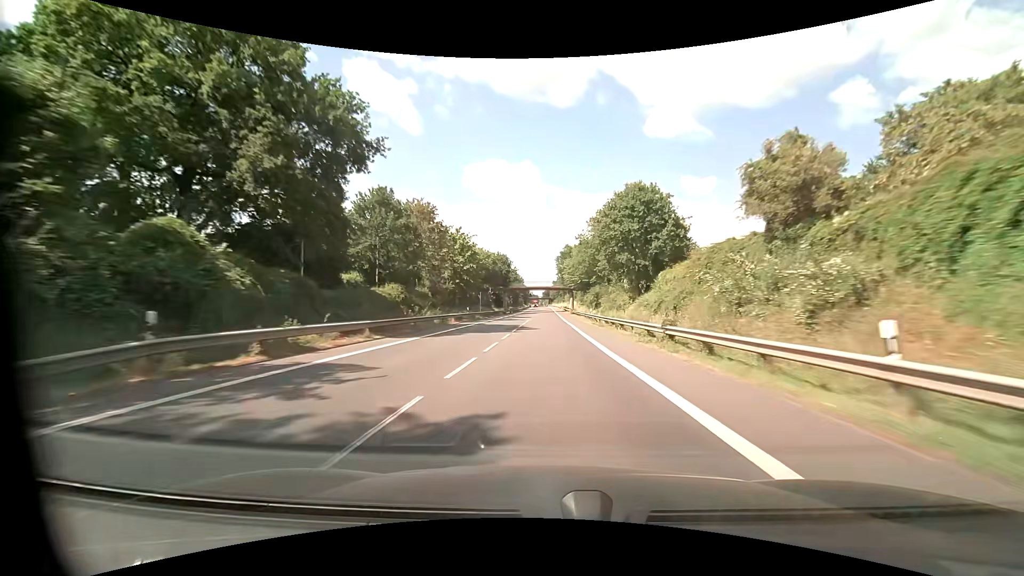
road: primary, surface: asphalt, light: Day
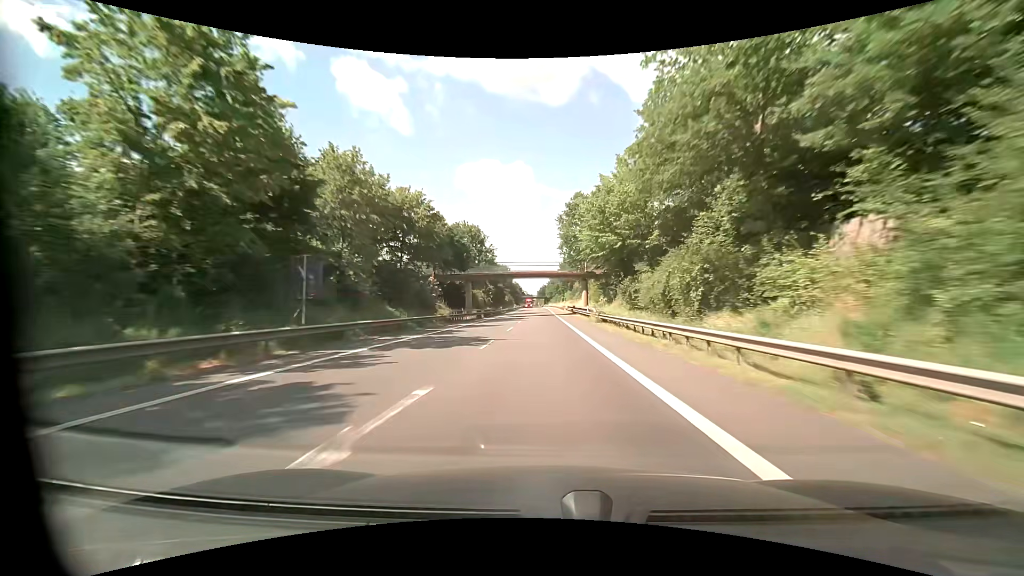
(+0.5, +48.0) m; +1°
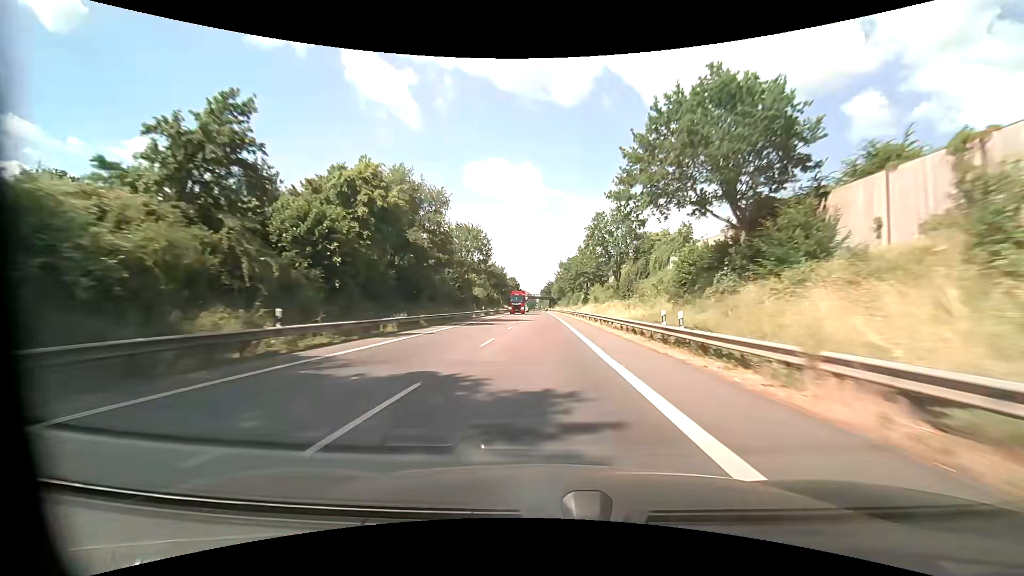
(-0.4, +83.4) m; 0°
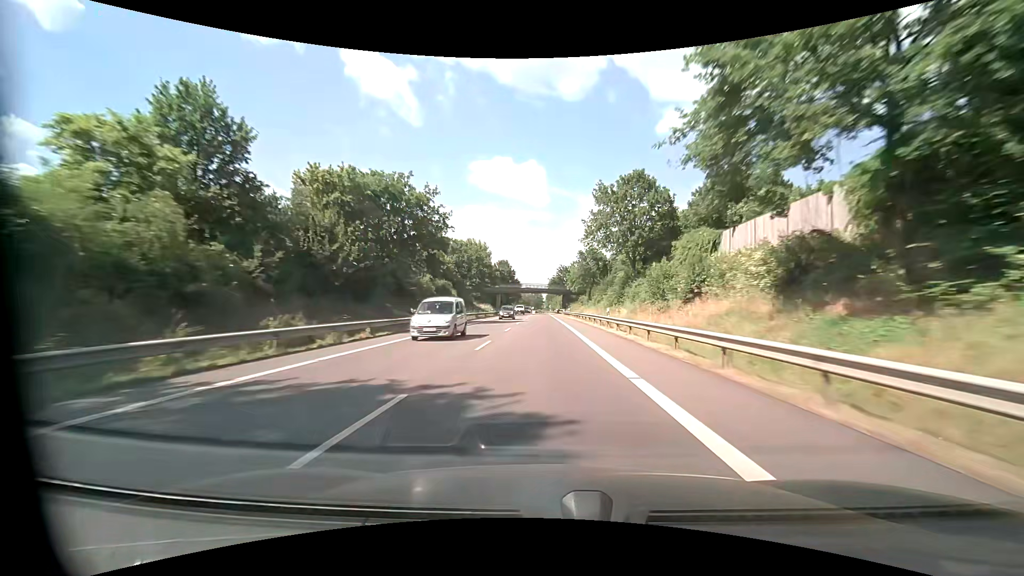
(-0.3, +85.3) m; -1°
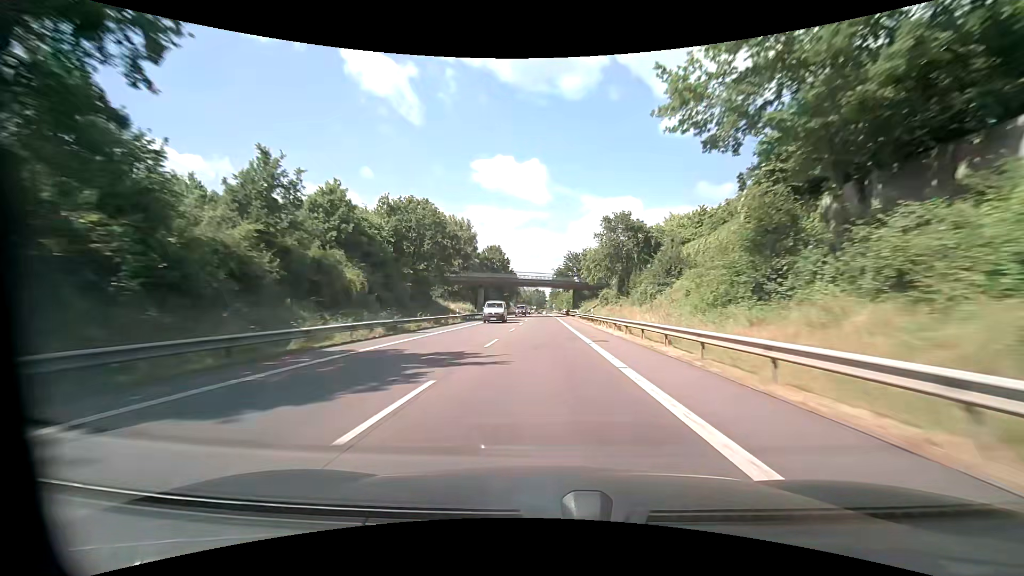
(-0.2, +34.4) m; 0°
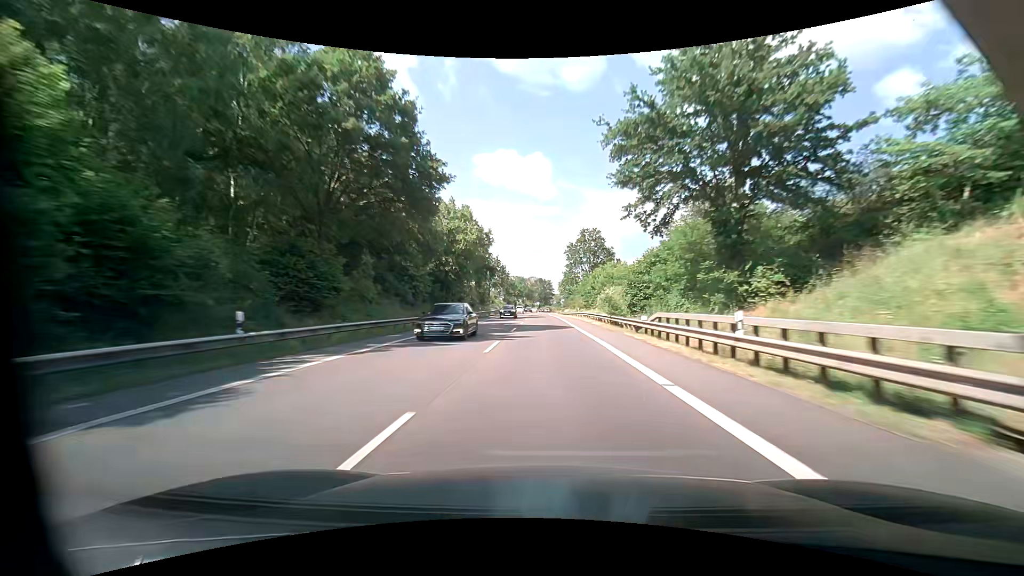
(-0.4, +86.6) m; 0°
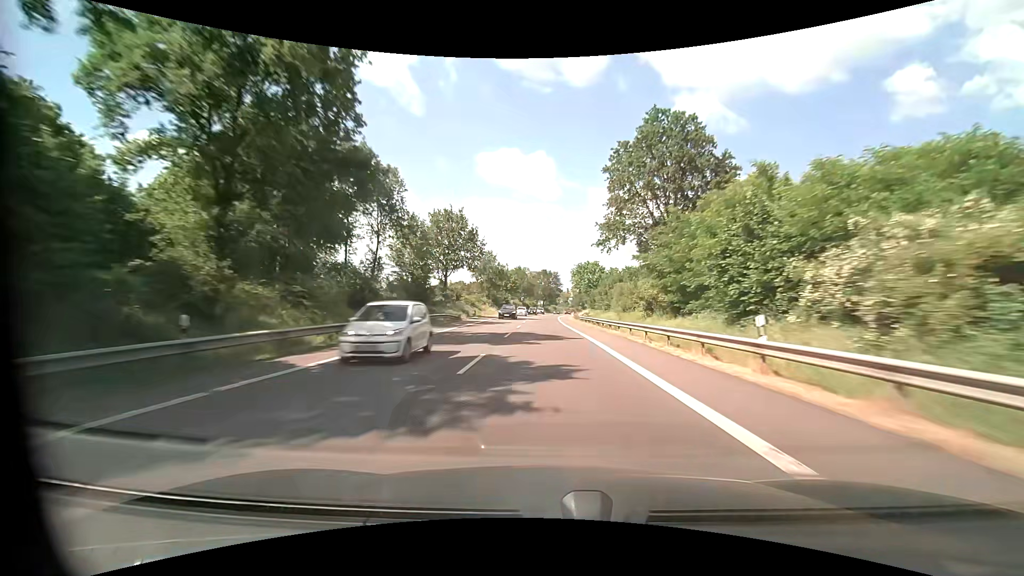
(-0.5, +52.2) m; -1°
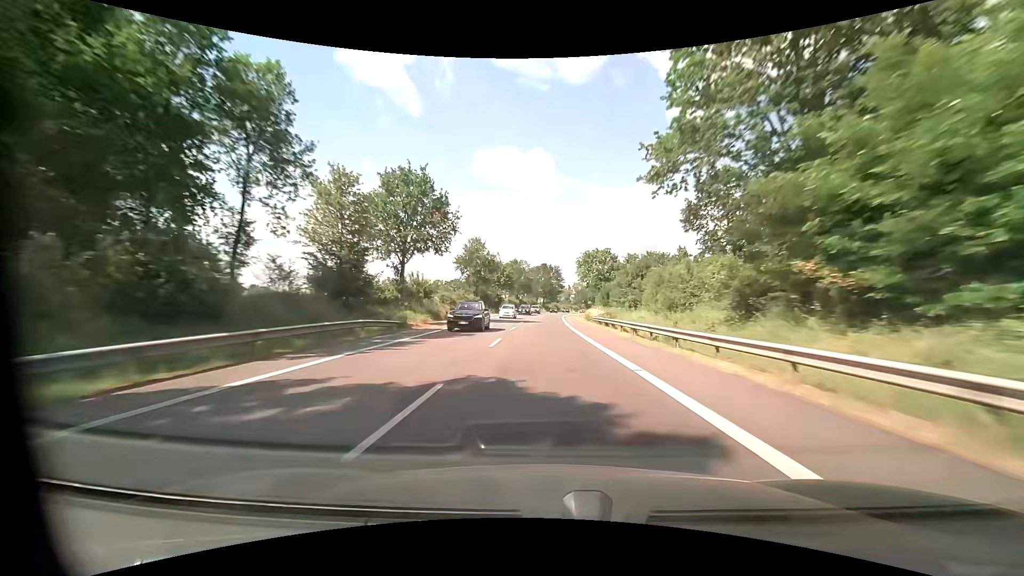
(0.0, +17.4) m; 0°
(0, +10) (0, +20) (0, +30) (0, +40) (0, +50) (+1, +60) (+1, +70) (+1, +80) (+2, +90) (+3, +100) m
